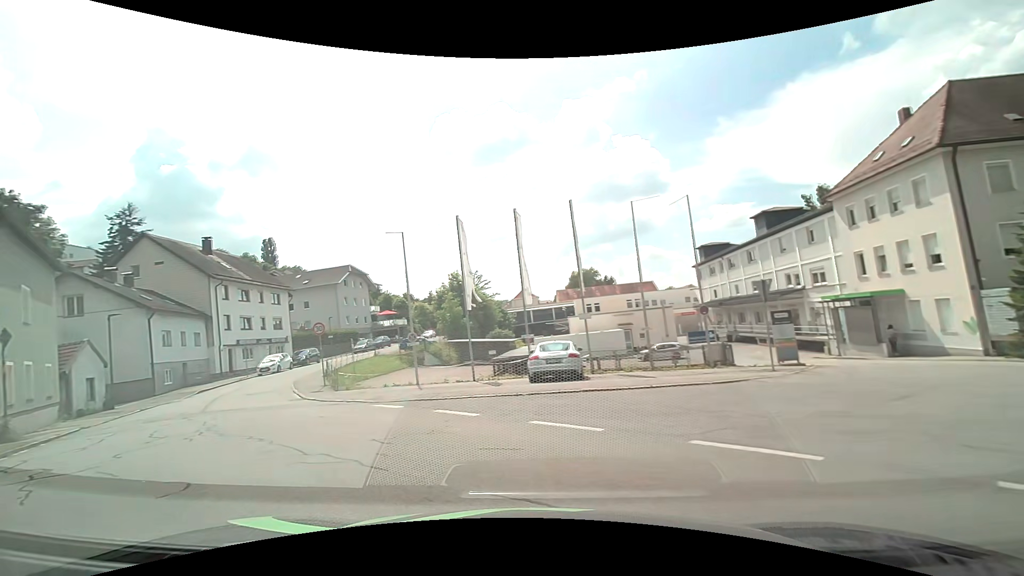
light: Day
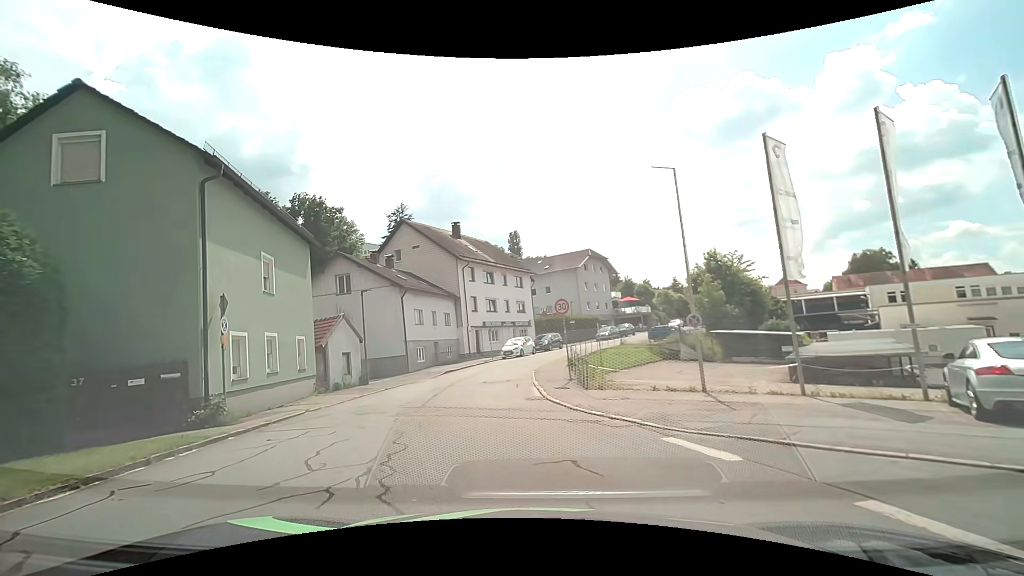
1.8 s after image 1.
(-1.9, +6.3) m; -28°
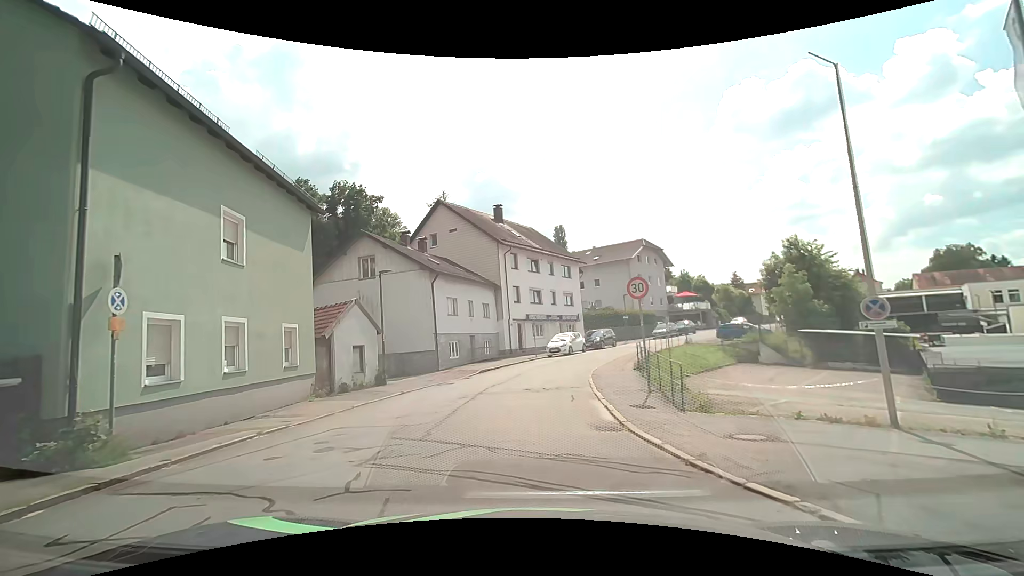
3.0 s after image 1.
(-0.3, +5.2) m; -5°
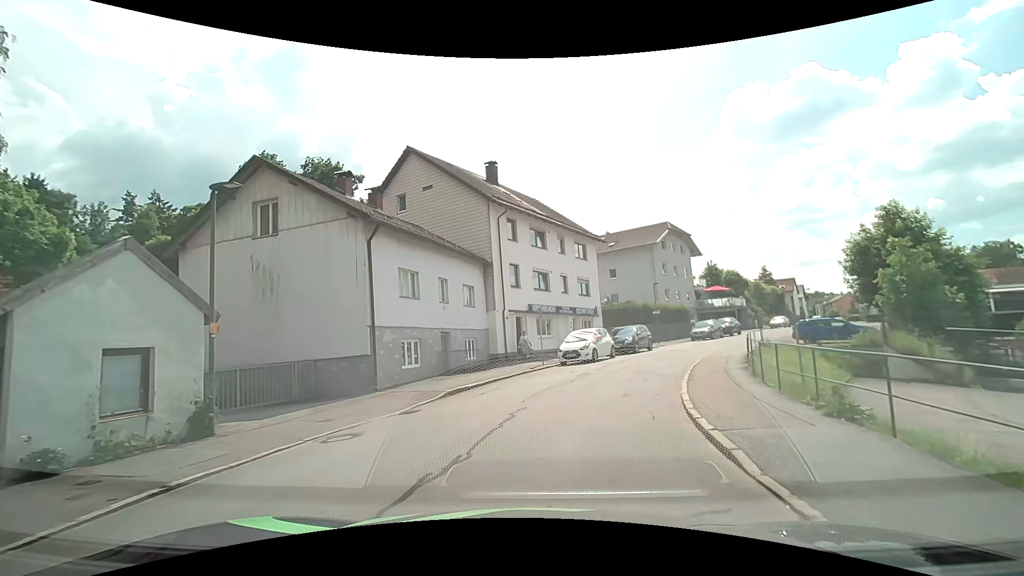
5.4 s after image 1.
(-0.2, +11.9) m; -1°
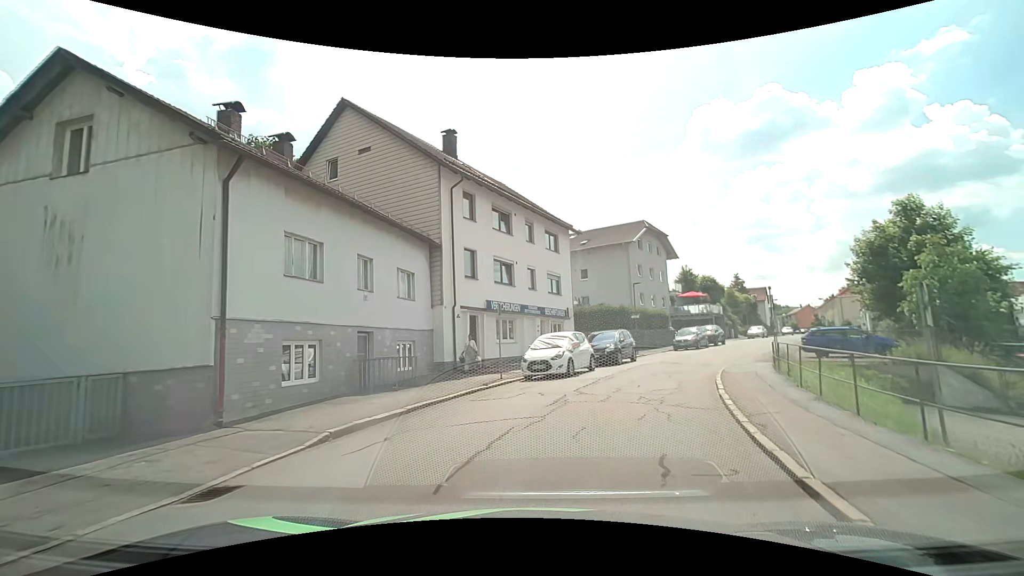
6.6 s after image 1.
(+0.2, +6.0) m; +4°
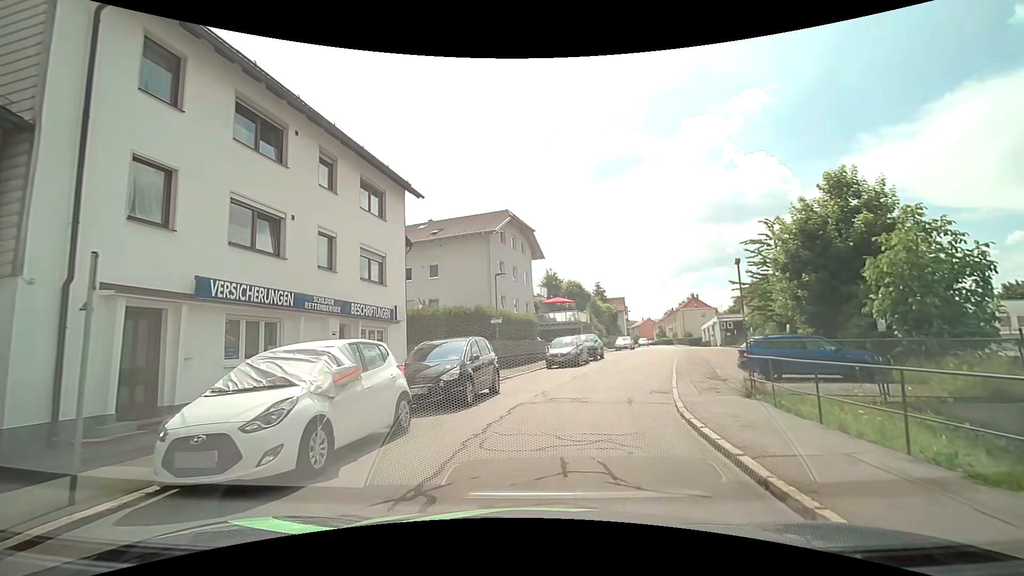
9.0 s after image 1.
(+1.6, +11.4) m; +17°
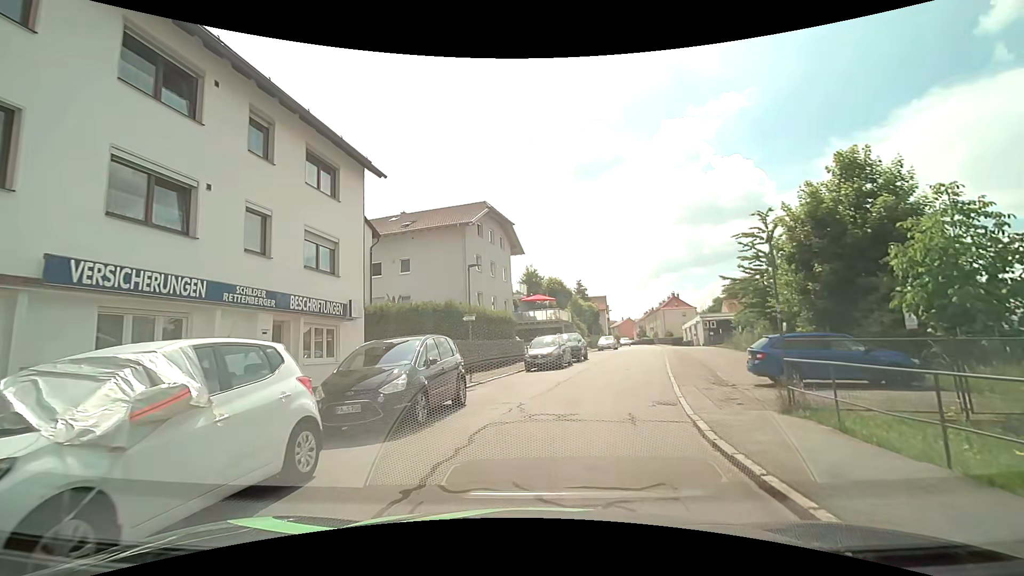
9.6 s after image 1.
(0.0, +2.8) m; +2°
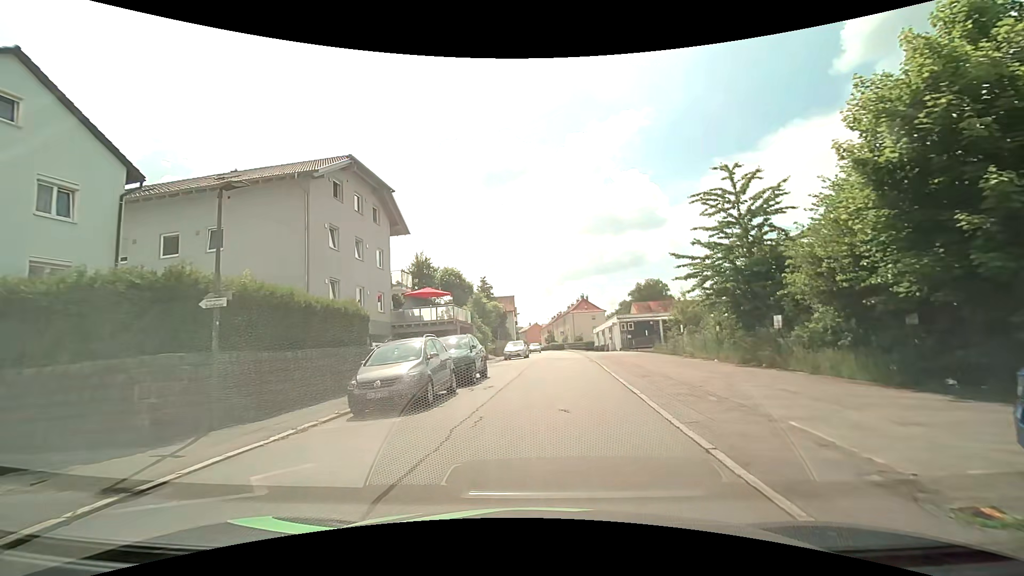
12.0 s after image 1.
(+1.2, +12.0) m; +9°
(+1, +10) (+1, +20) (+2, +30) (+3, +40) (+4, +50) (+5, +60) (+6, +70) (+6, +80) (+6, +90) (+6, +100) m
